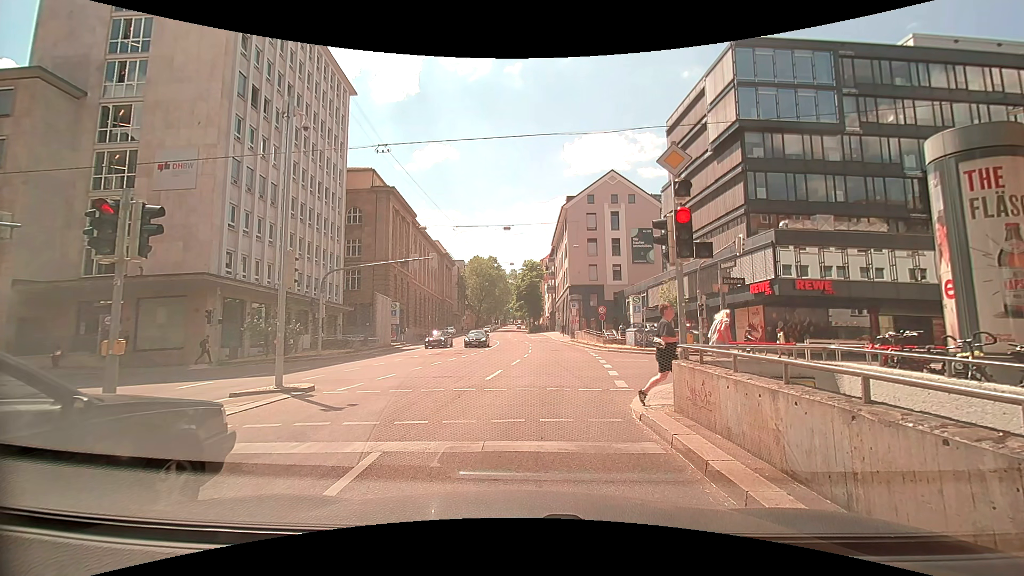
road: secondary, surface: asphalt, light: Day
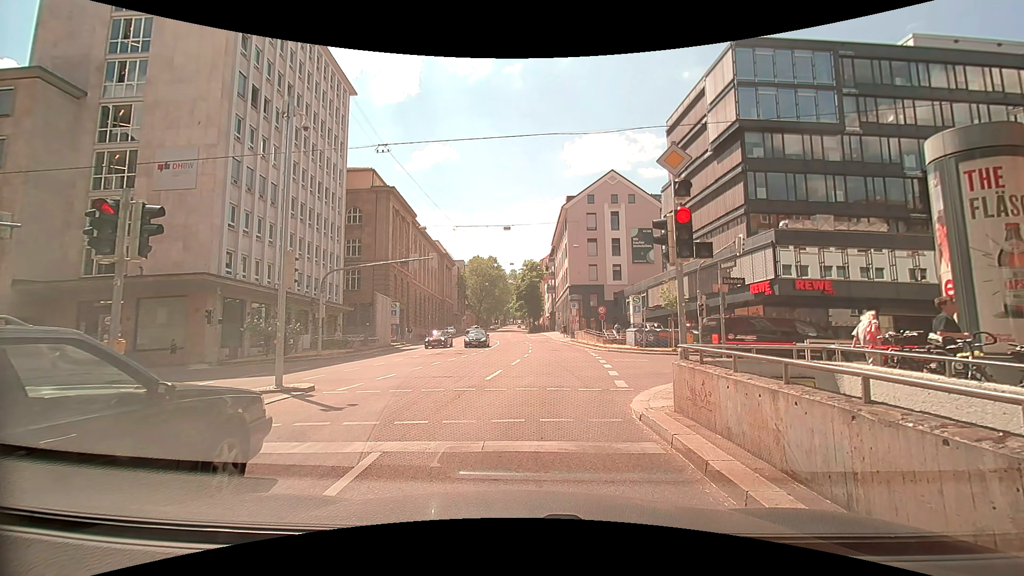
(0.0, 0.0) m; 0°
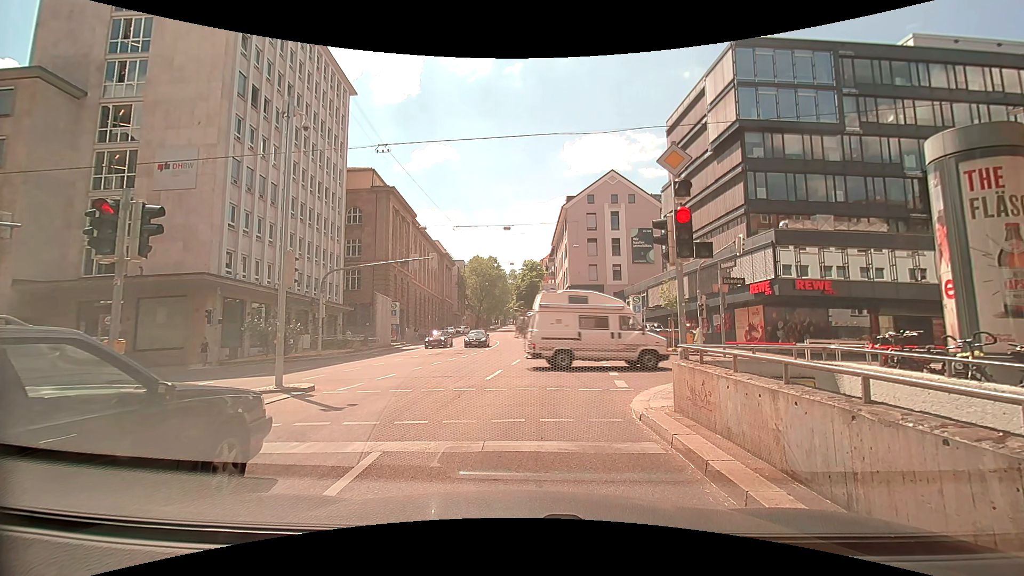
(0.0, 0.0) m; 0°
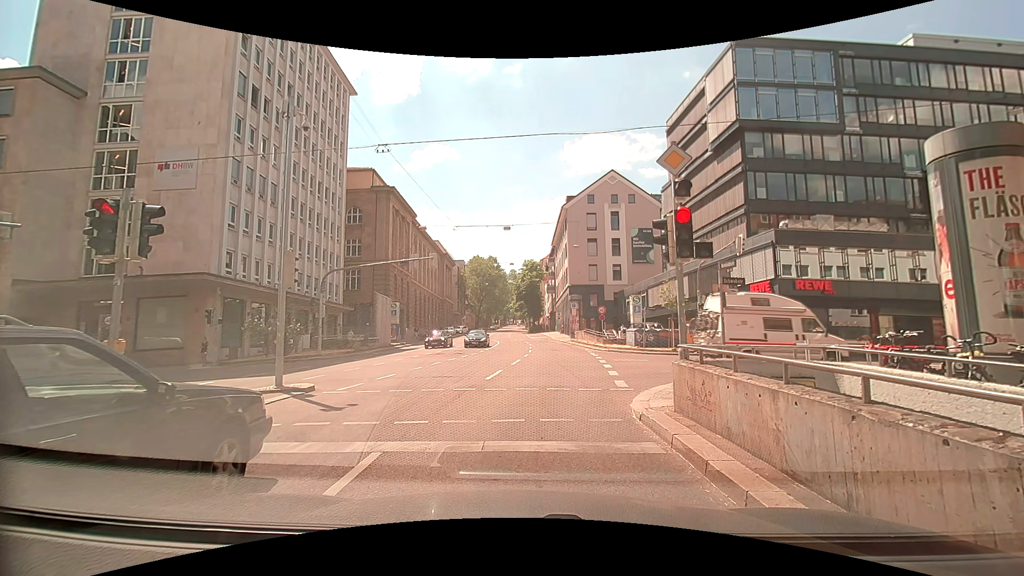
(0.0, 0.0) m; 0°
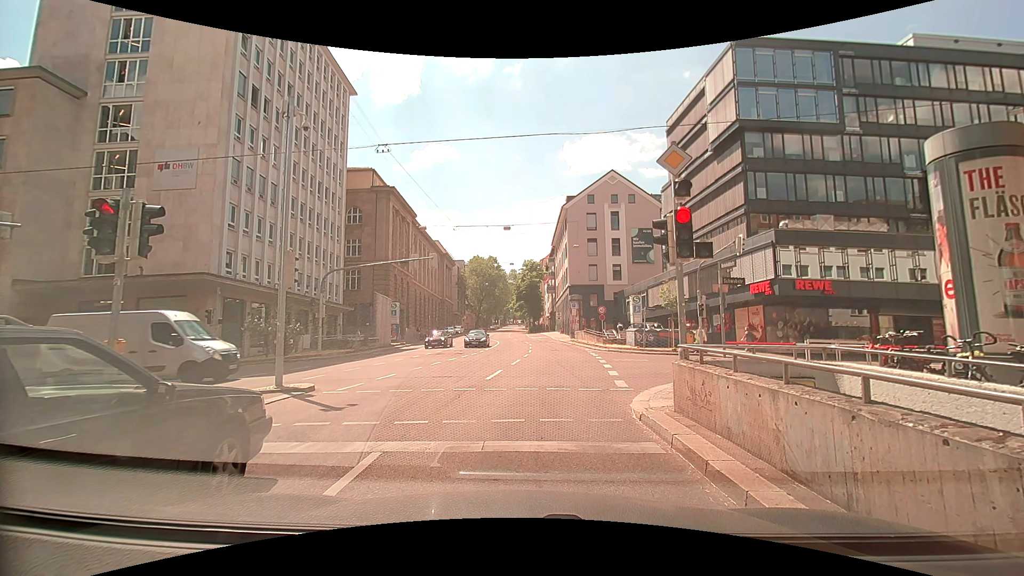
(0.0, 0.0) m; 0°
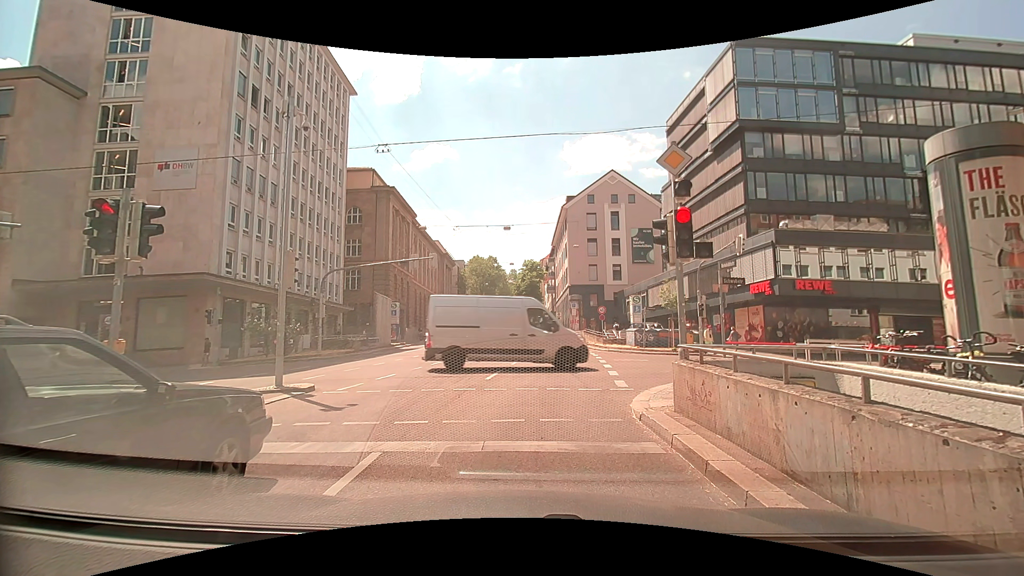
(0.0, 0.0) m; 0°
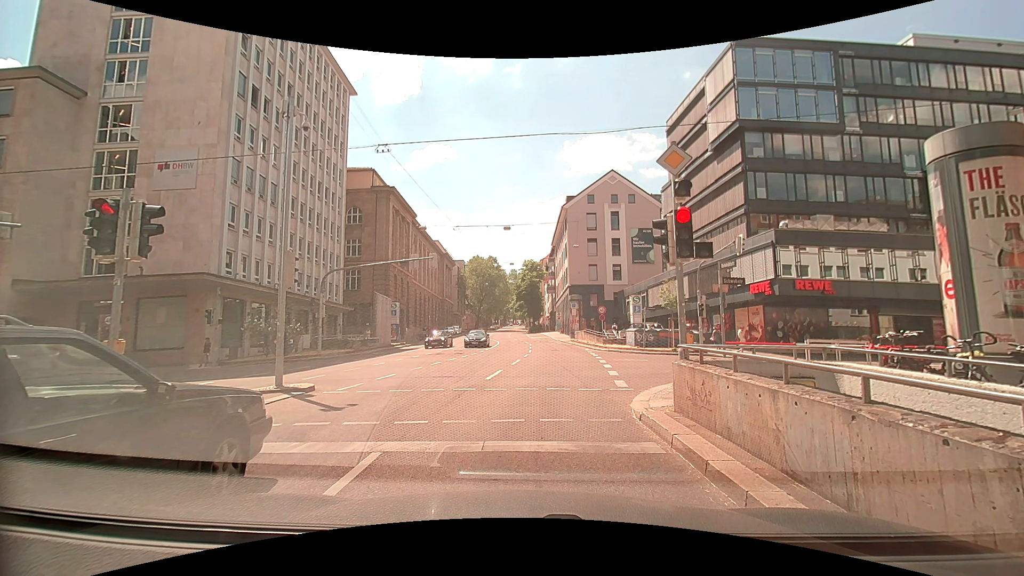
(0.0, 0.0) m; 0°
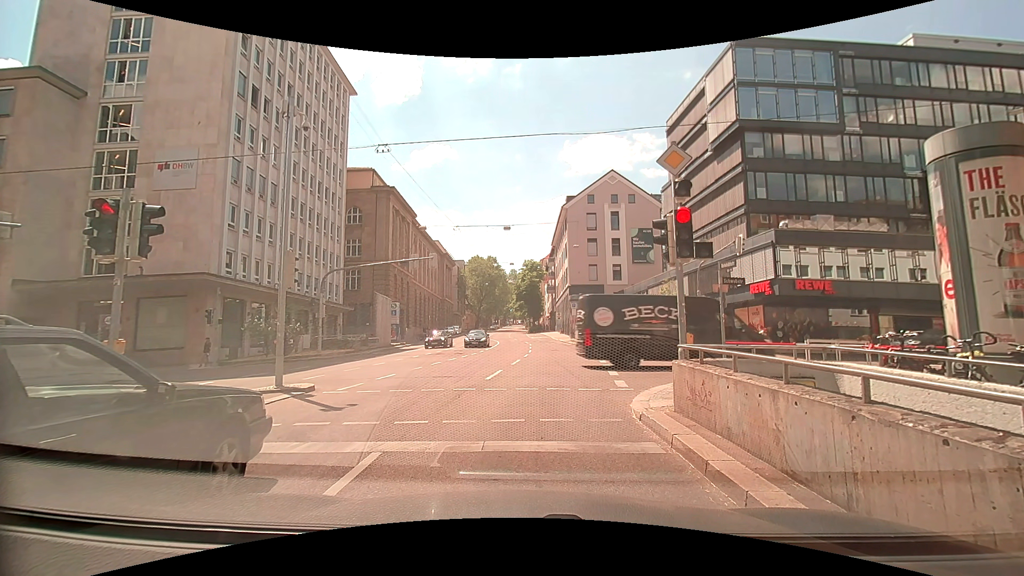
(0.0, 0.0) m; 0°
